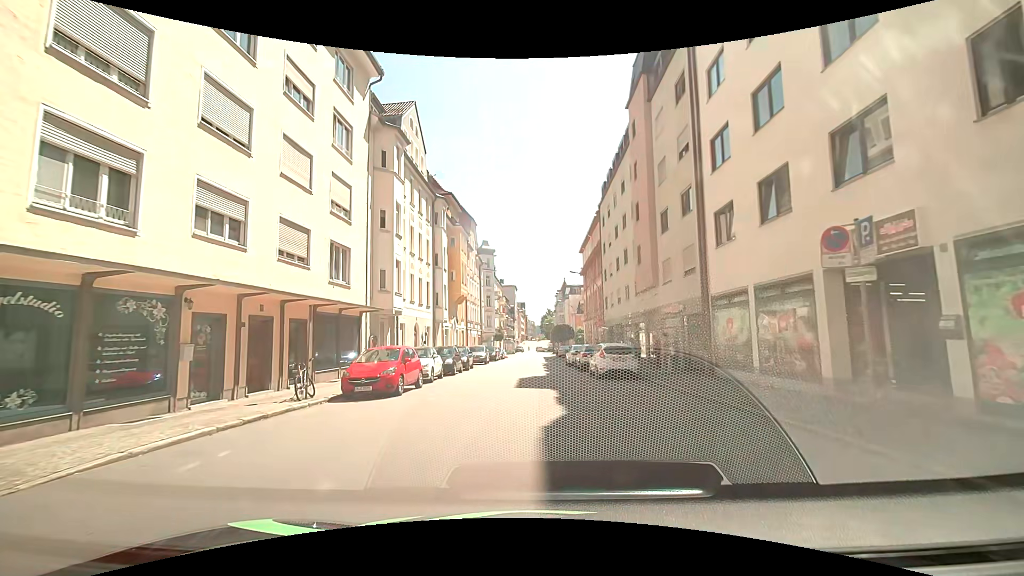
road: tertiary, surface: asphalt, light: Day
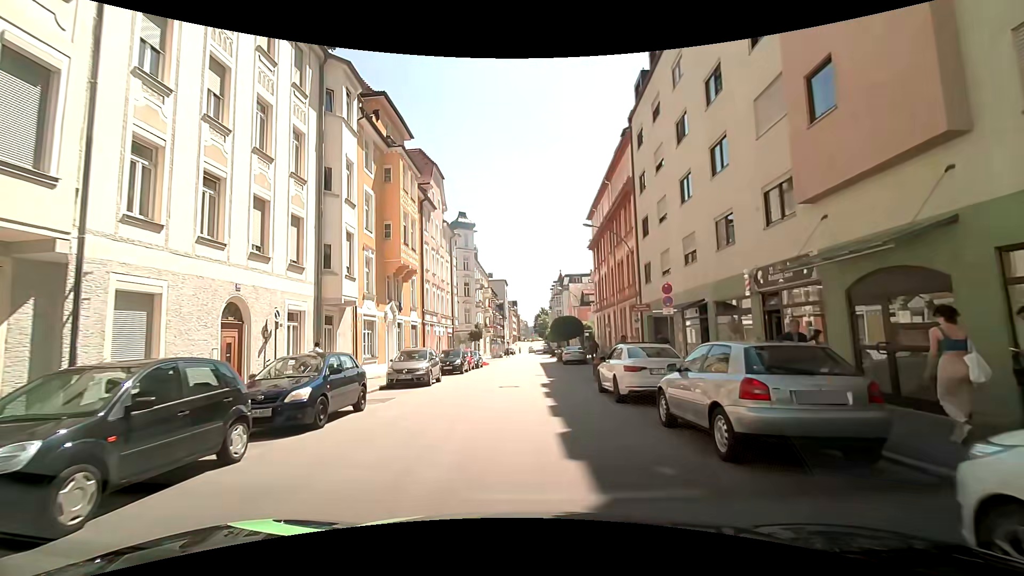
(+0.6, +20.0) m; +1°
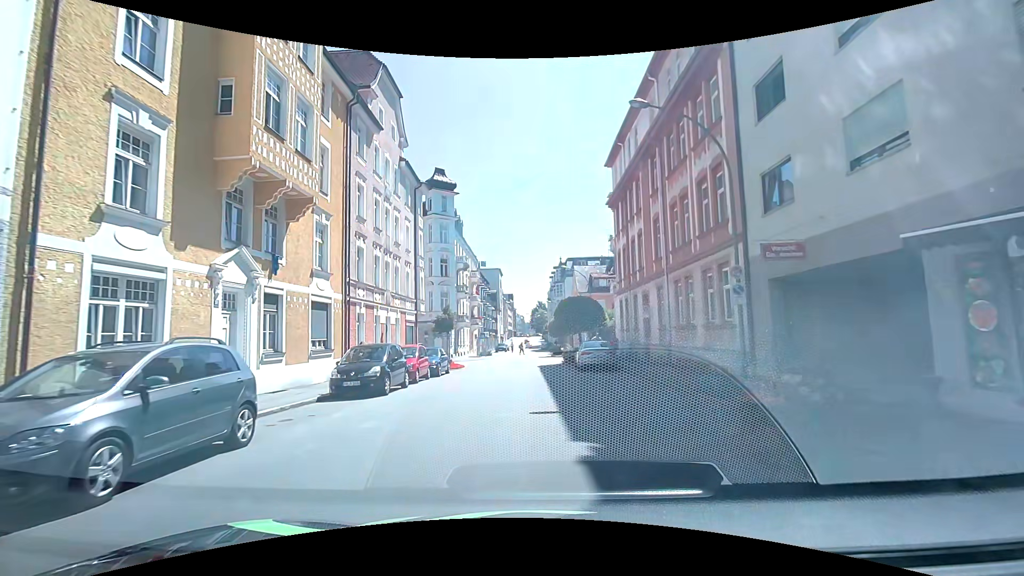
(+0.3, +15.3) m; +2°
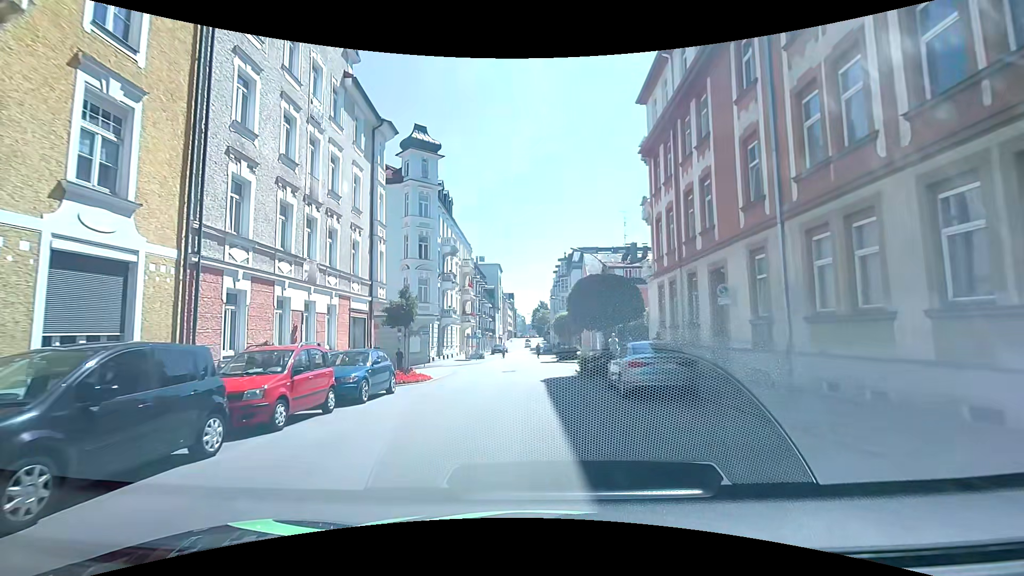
(0.0, +10.7) m; 0°
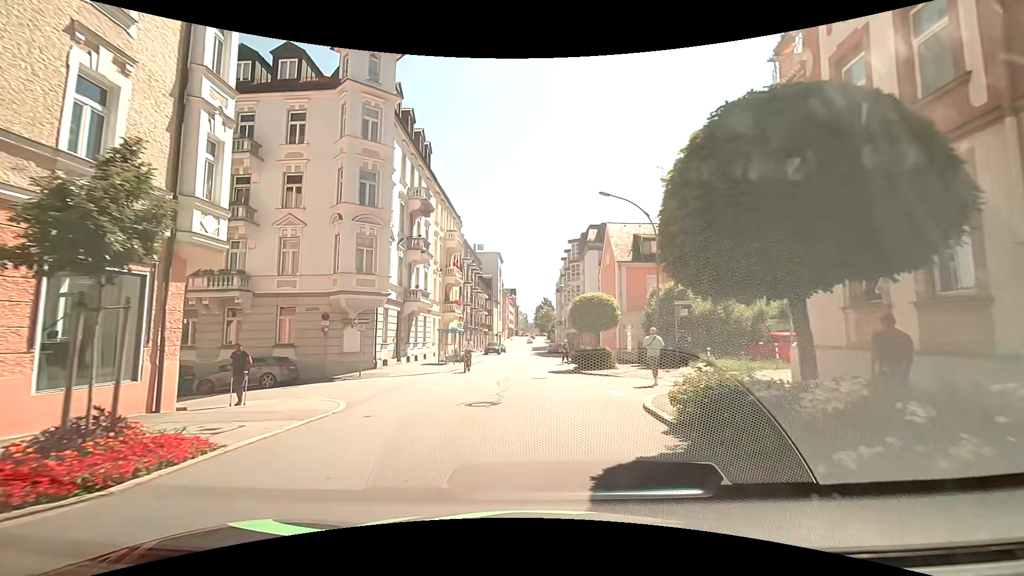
(-0.2, +15.1) m; -2°
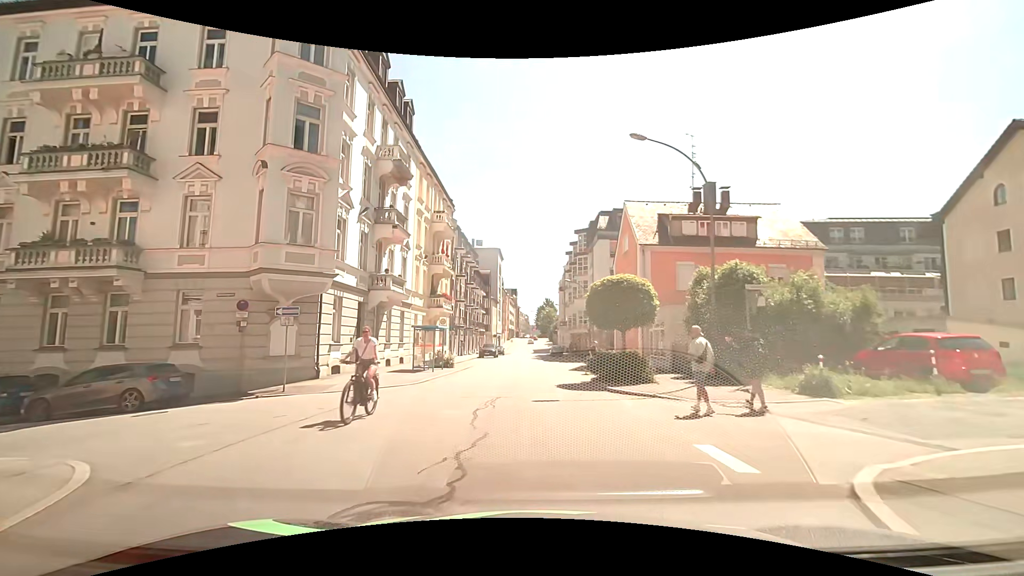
(+0.1, +7.5) m; +1°
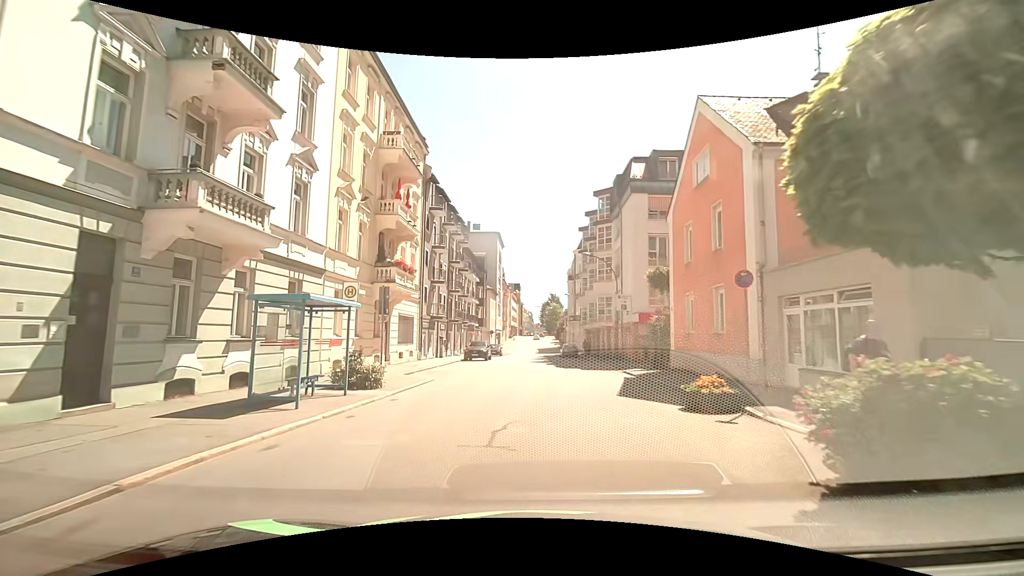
(-0.1, +15.4) m; +1°
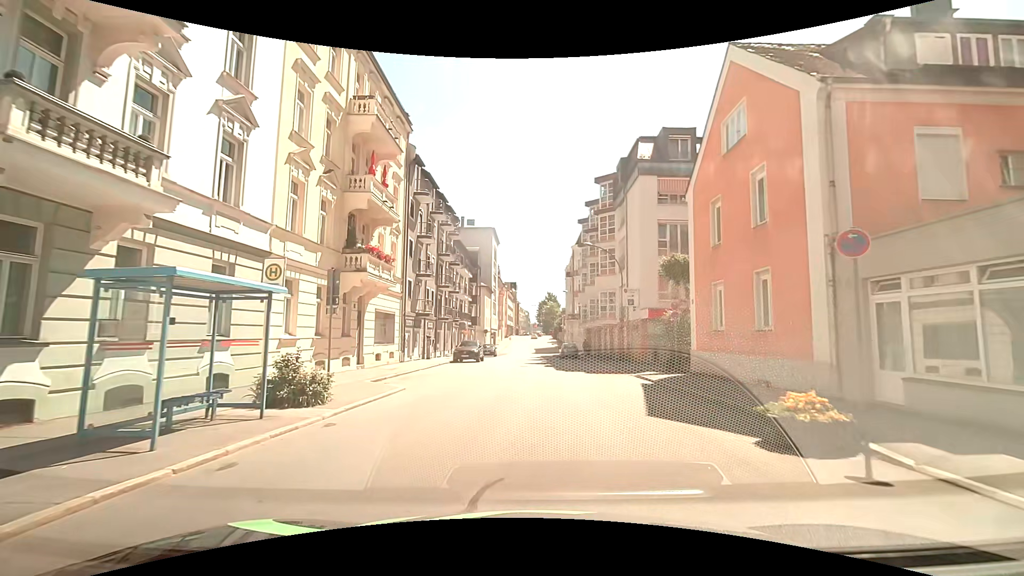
(0.0, +3.9) m; 0°
(0, +10) (0, +20) (0, +30) (0, +40) (0, +50) (0, +60) (+1, +70) (+1, +80) (+2, +90) (+2, +100) m
